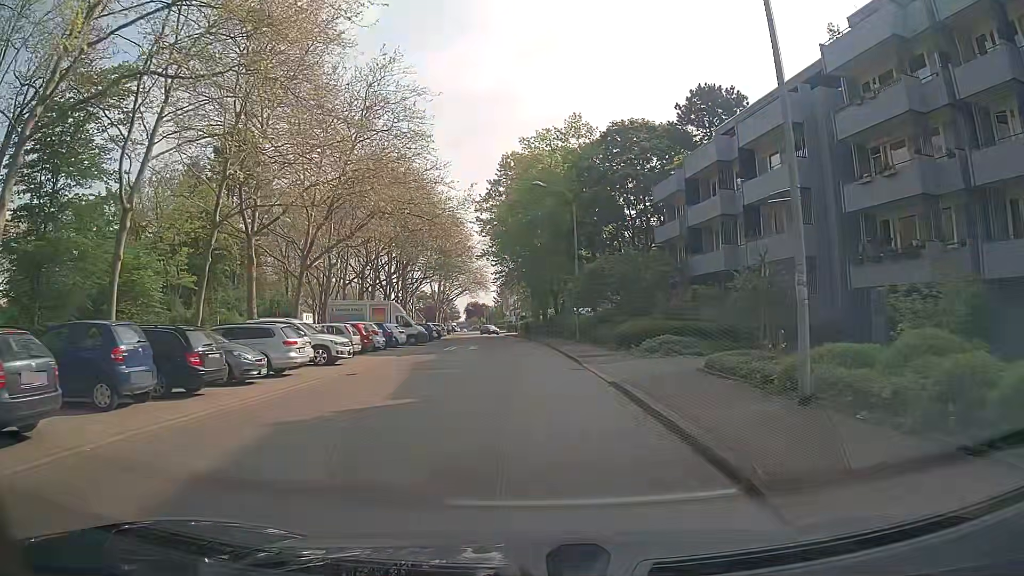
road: residential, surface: asphalt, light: Day
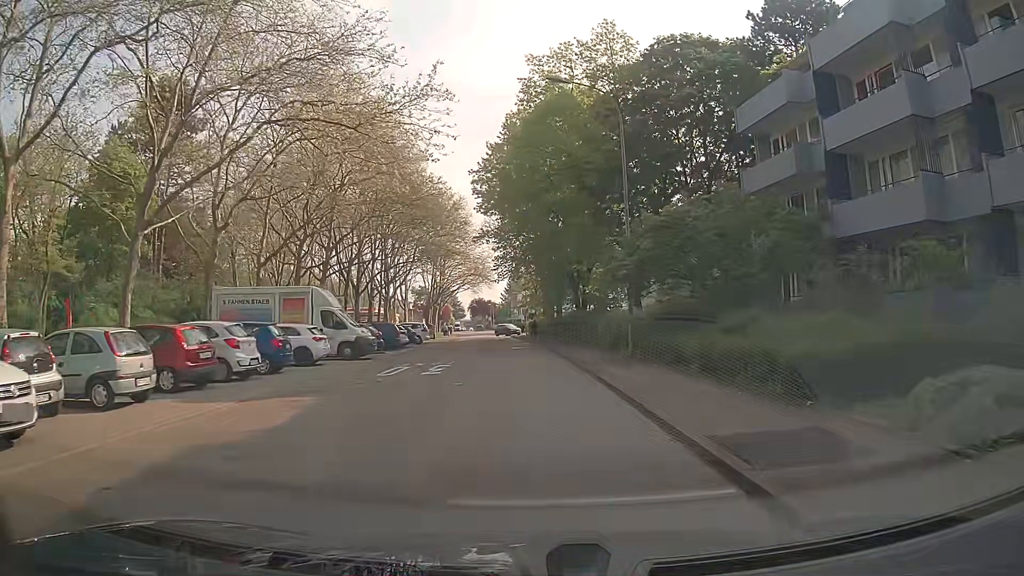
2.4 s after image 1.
(-0.5, +17.5) m; -4°
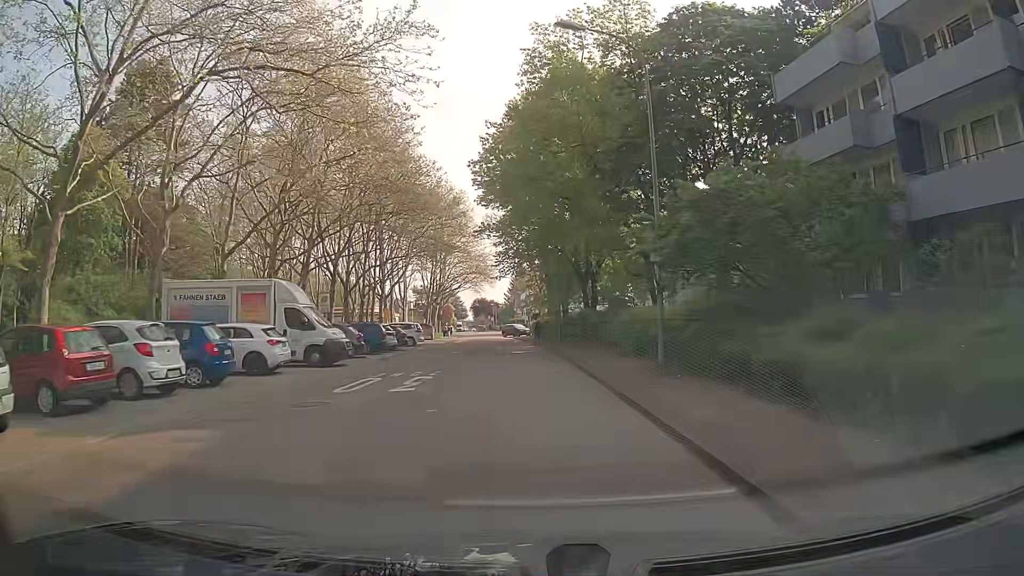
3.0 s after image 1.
(+0.1, +4.4) m; 0°
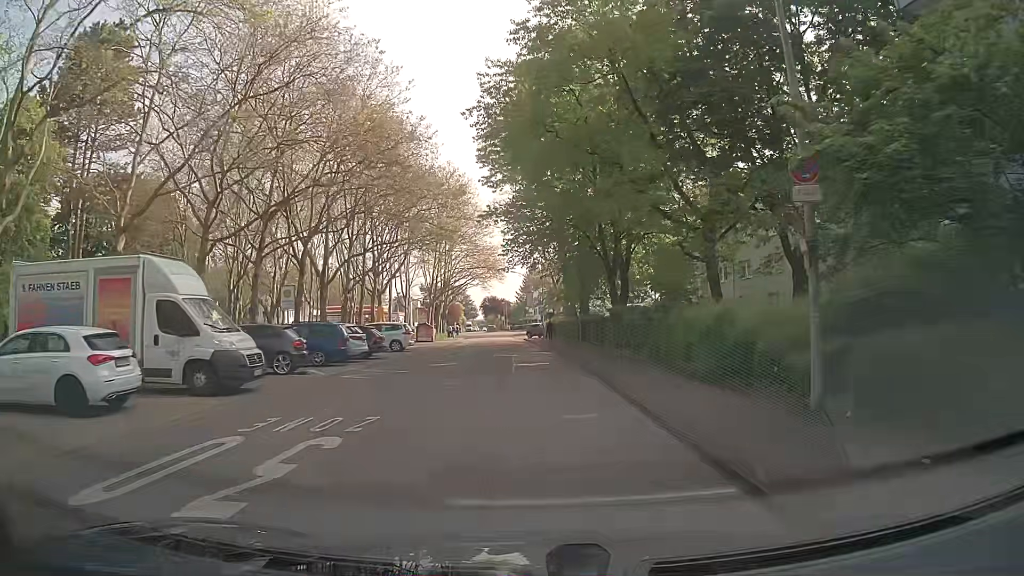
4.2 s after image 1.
(0.0, +8.9) m; -2°
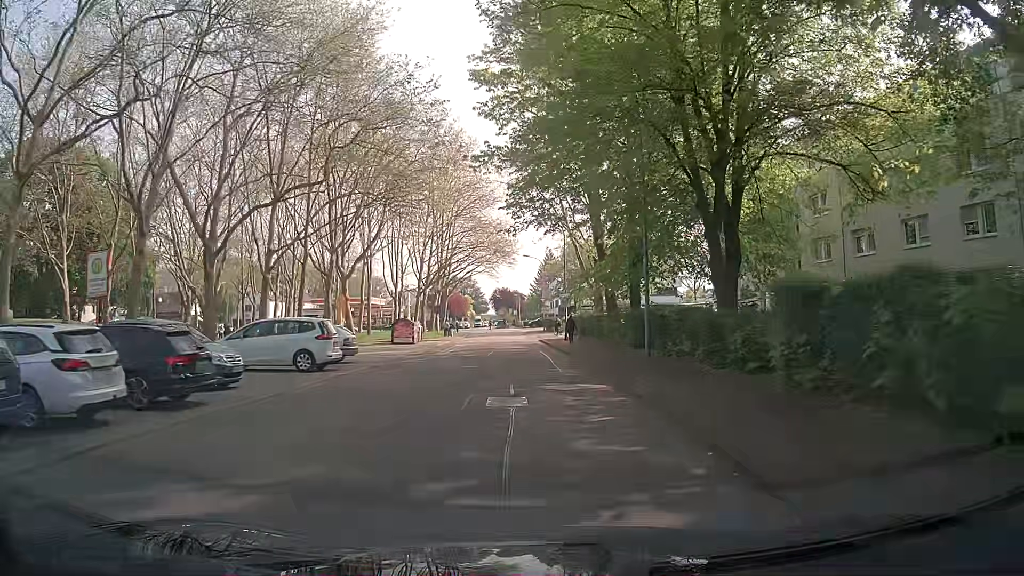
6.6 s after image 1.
(+0.3, +17.7) m; +2°
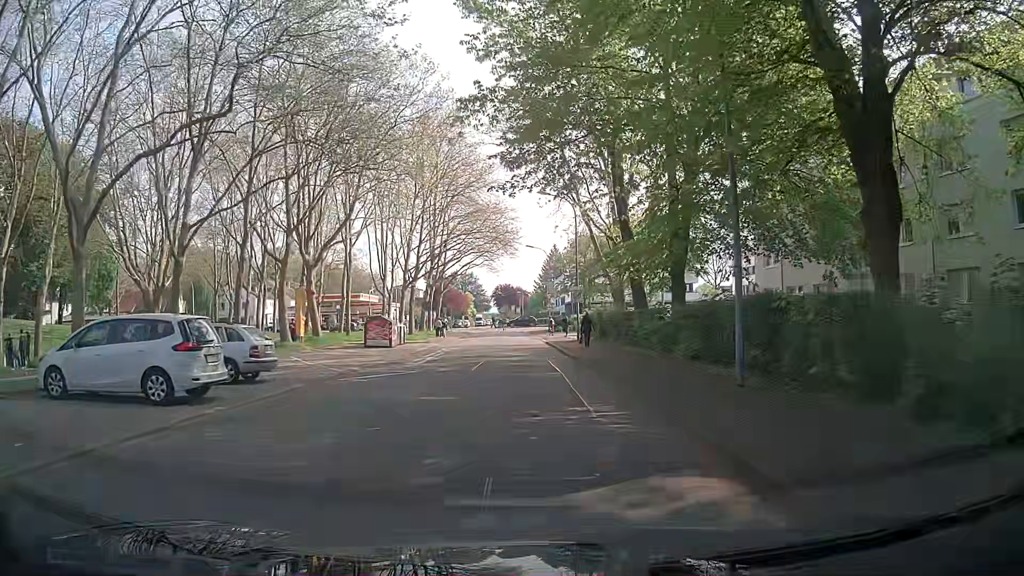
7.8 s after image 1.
(-0.2, +8.8) m; -2°
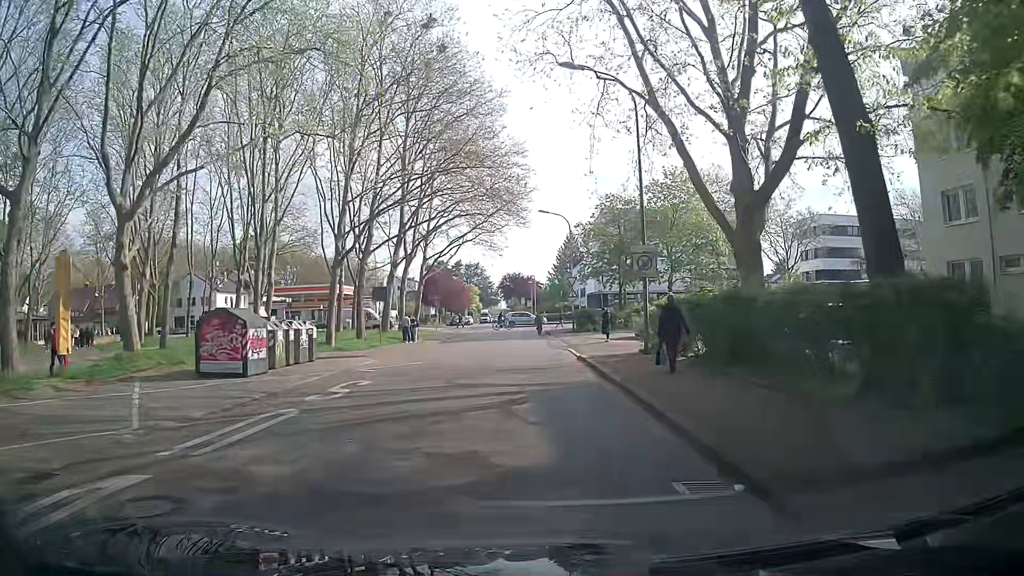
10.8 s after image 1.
(+0.1, +21.1) m; 0°
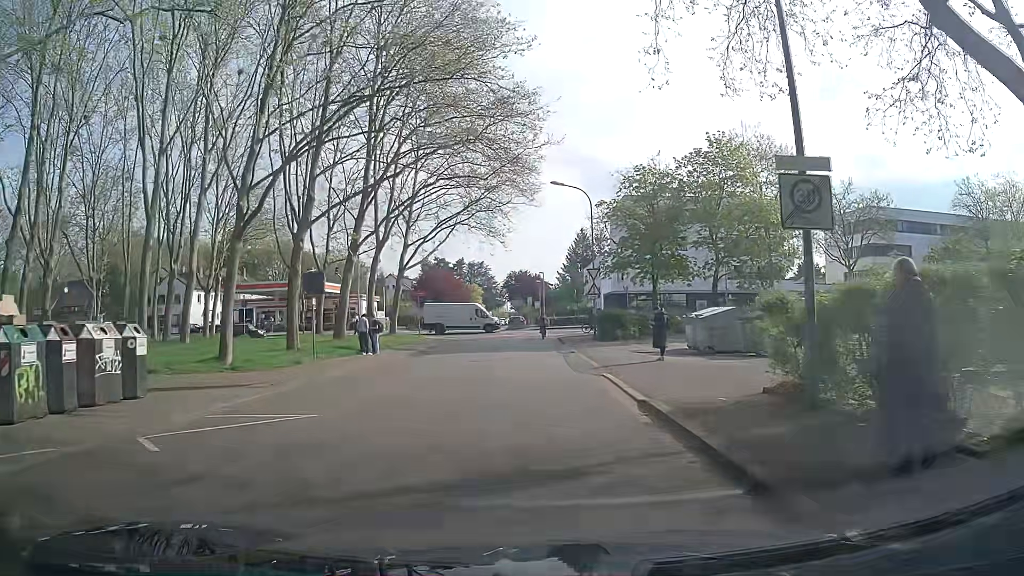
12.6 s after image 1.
(-0.2, +11.9) m; -2°
